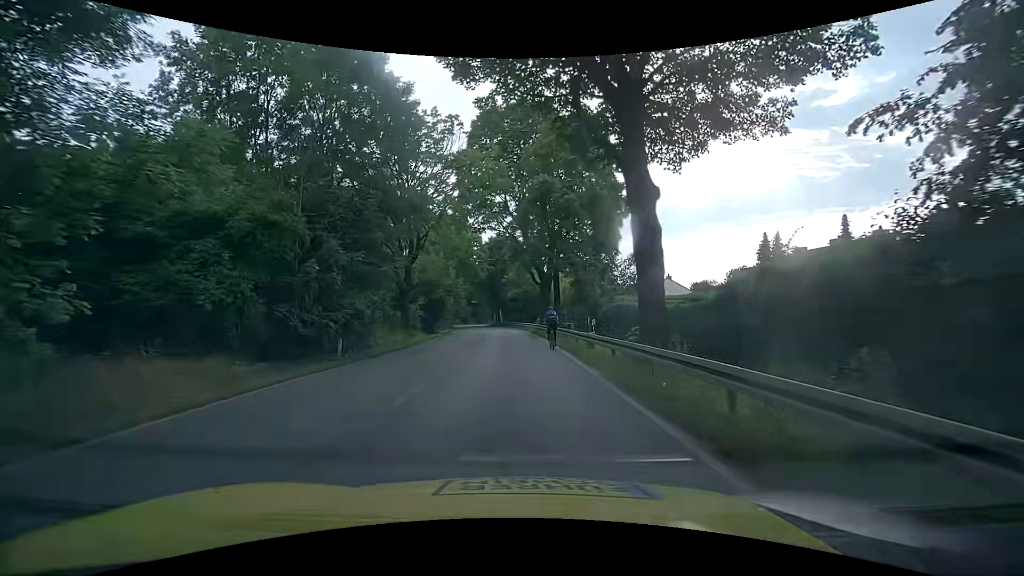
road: tertiary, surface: asphalt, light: Day
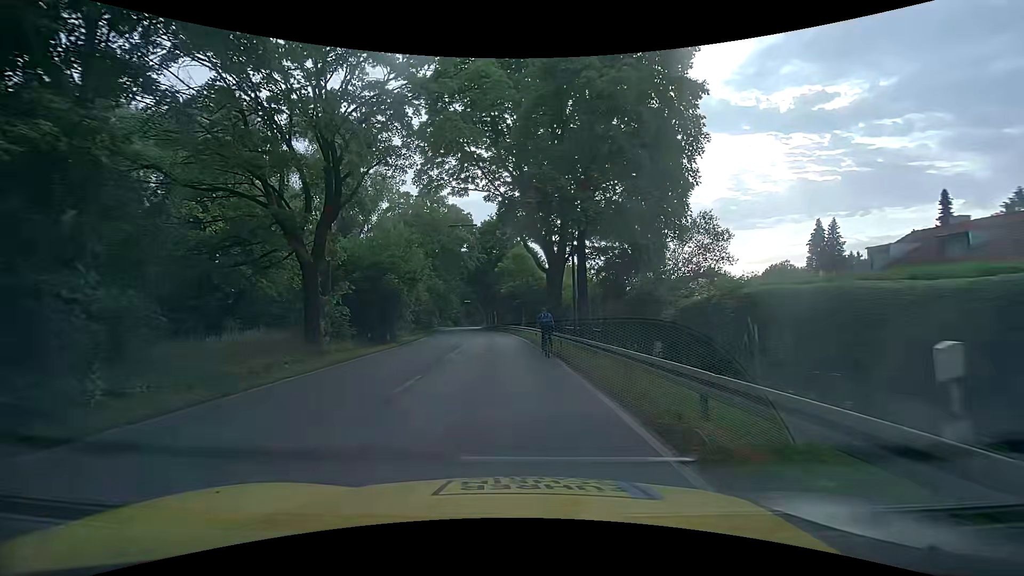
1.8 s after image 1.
(+0.3, +16.0) m; 0°
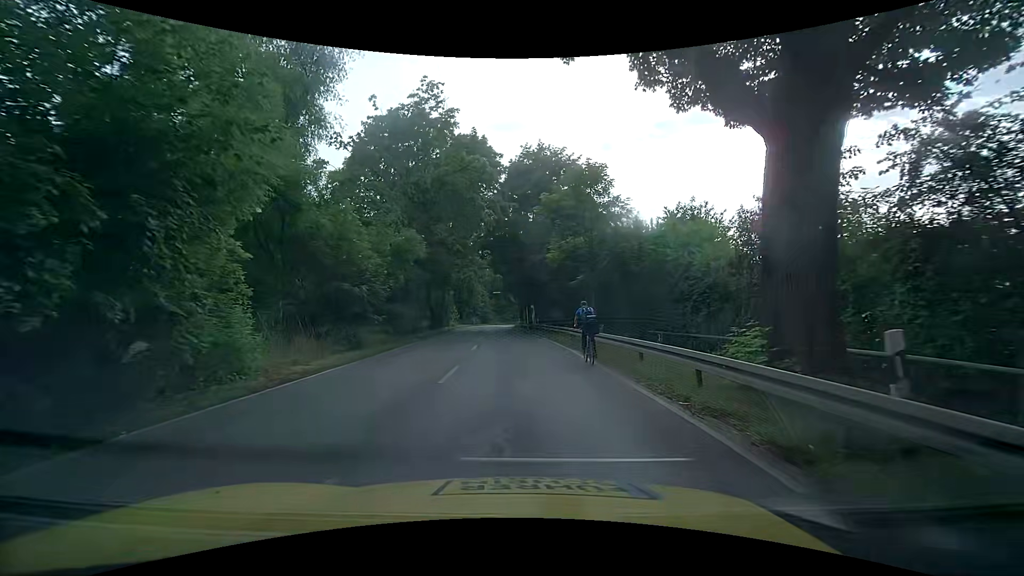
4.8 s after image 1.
(-0.8, +25.5) m; -2°
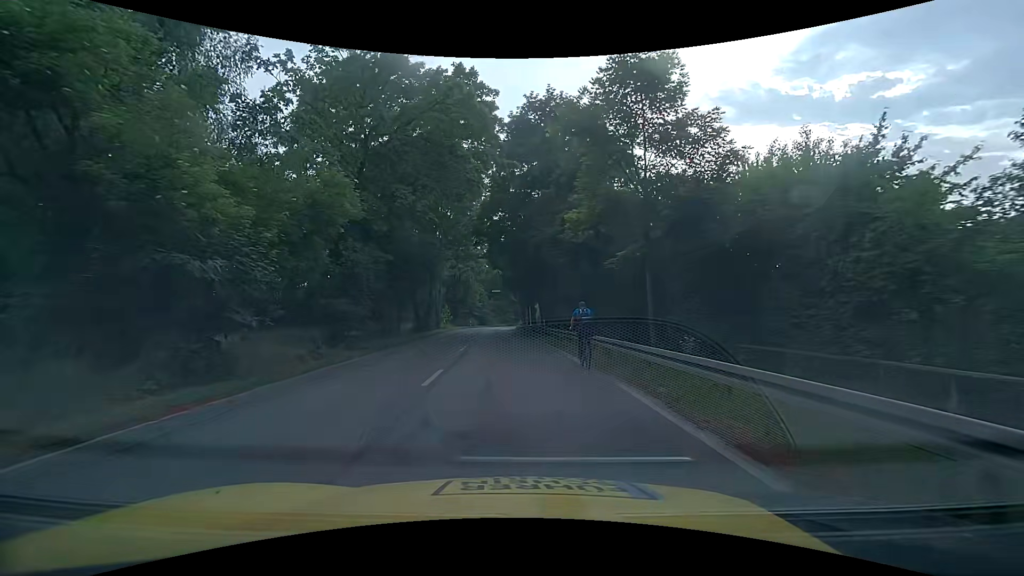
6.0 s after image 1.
(-0.1, +9.6) m; -1°
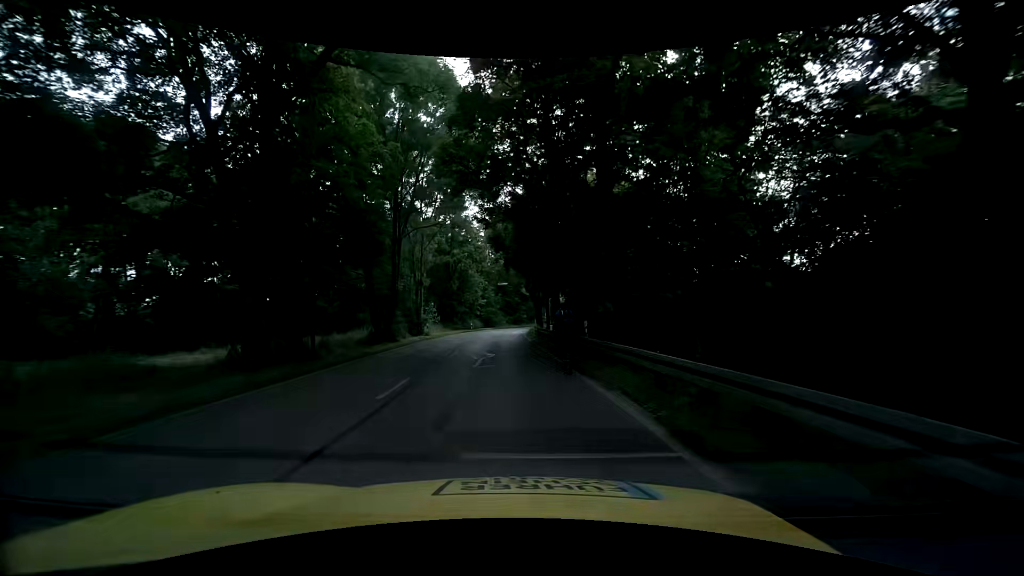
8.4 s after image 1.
(0.0, +18.4) m; 0°
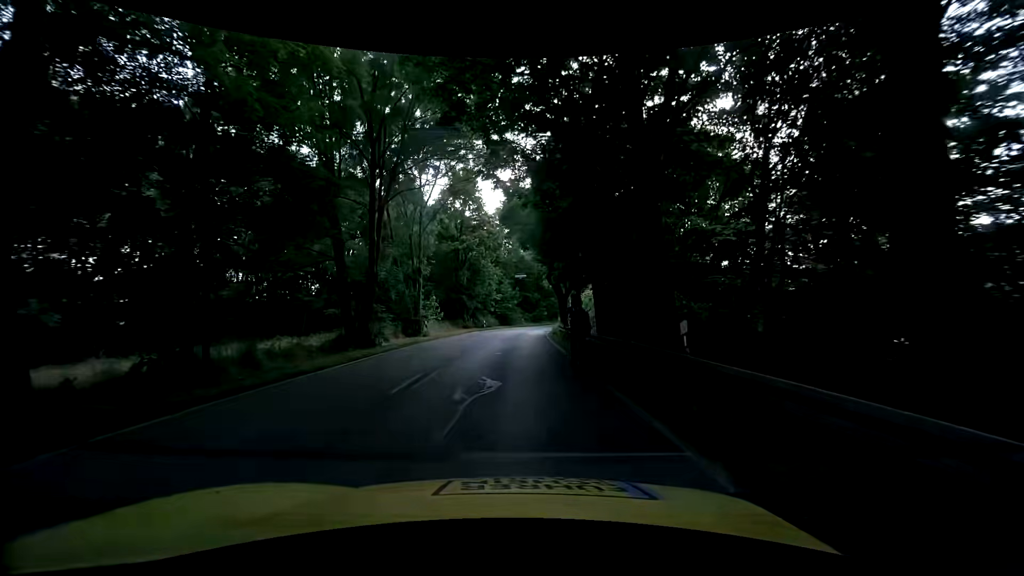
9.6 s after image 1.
(-0.4, +8.8) m; -4°
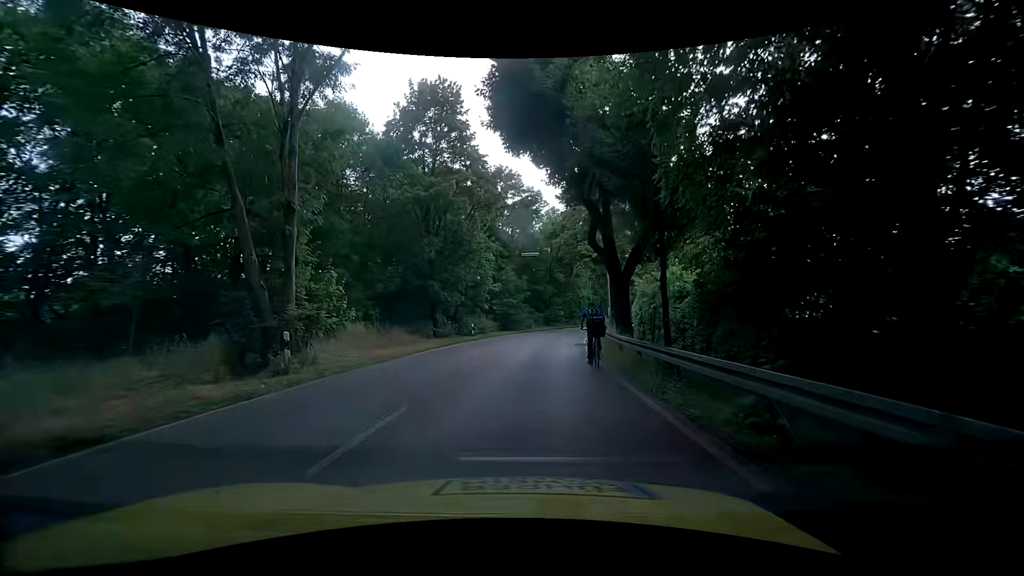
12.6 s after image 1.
(0.0, +22.1) m; 0°
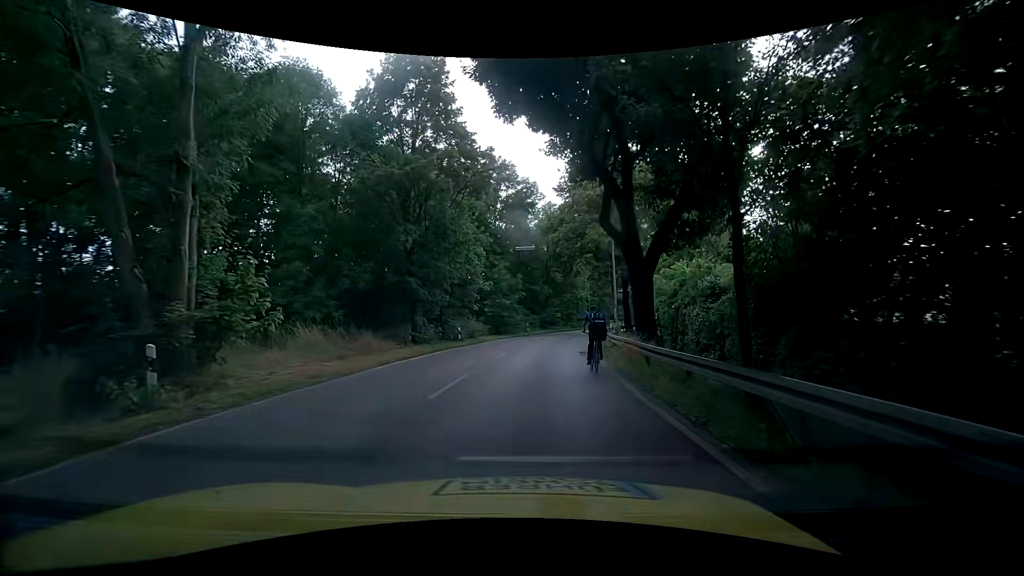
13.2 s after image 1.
(0.0, +4.7) m; +2°
(0, +10) (0, +20) (+2, +30) (+3, +40) (+5, +50) (+8, +59) (+11, +69) (+15, +78) (+19, +87) (+23, +96) m
